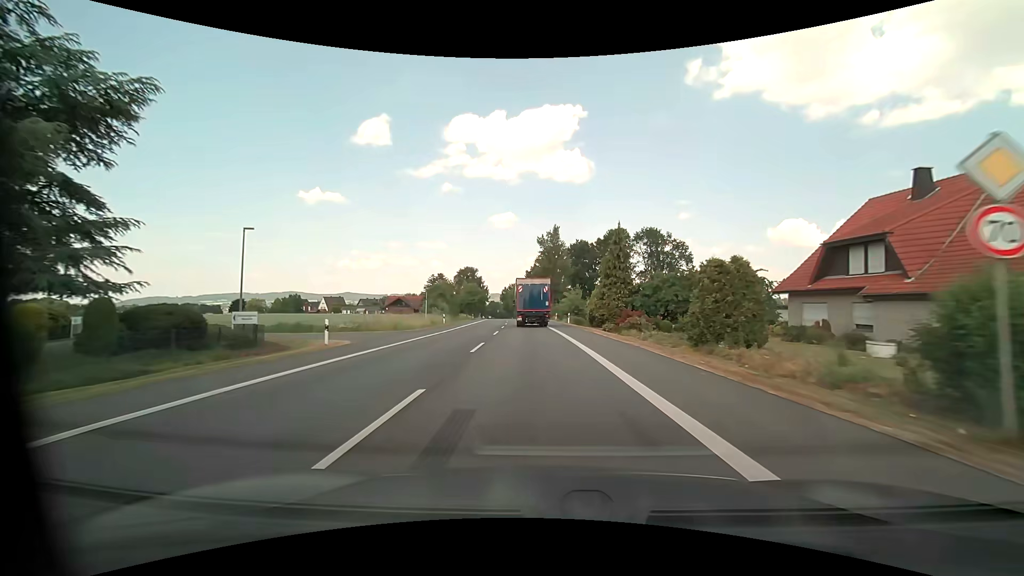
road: primary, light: Day
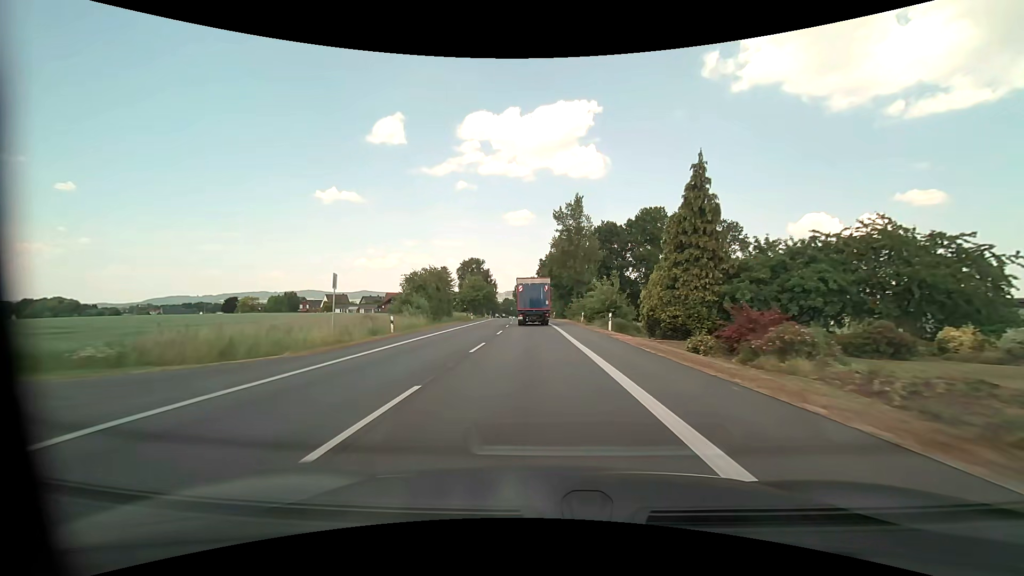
(-0.4, +22.0) m; -2°
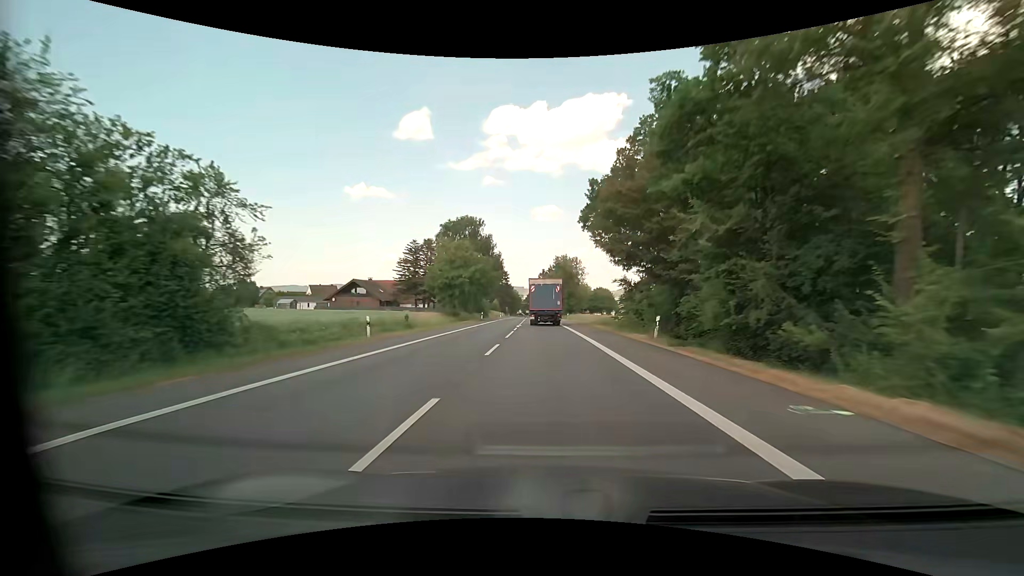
(-2.2, +57.0) m; -3°
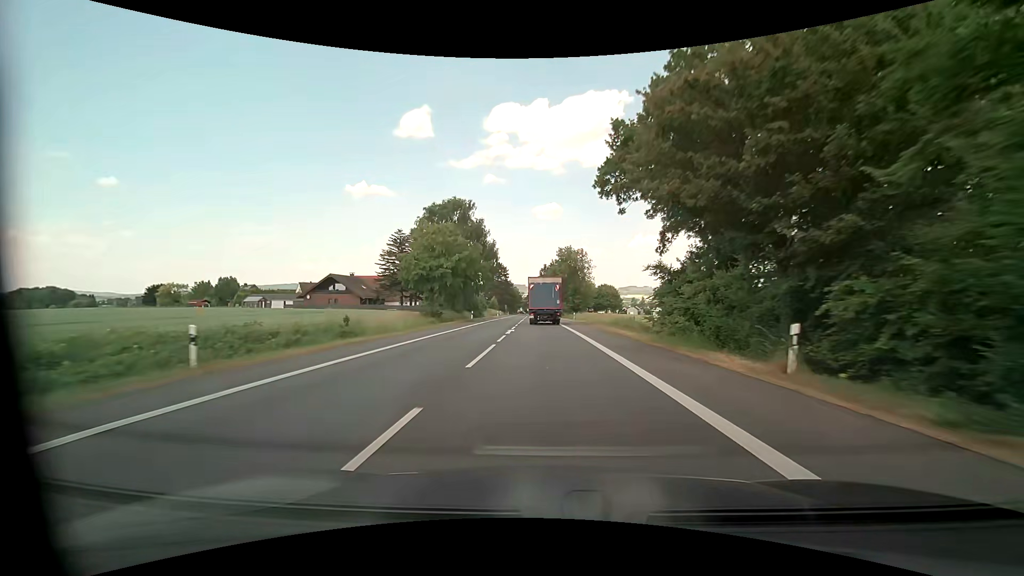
(0.0, +11.8) m; 0°
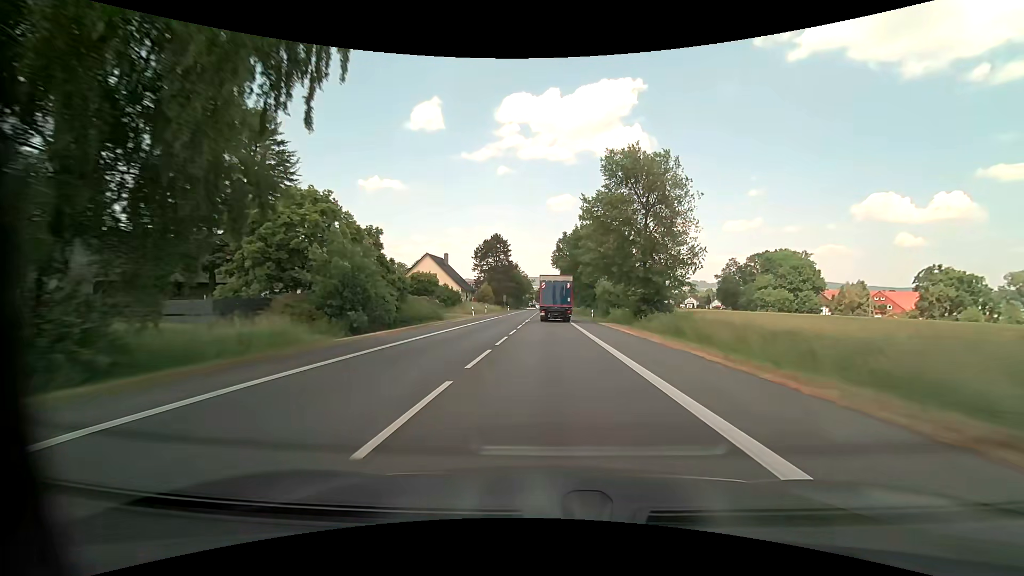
(-0.8, +56.7) m; -2°
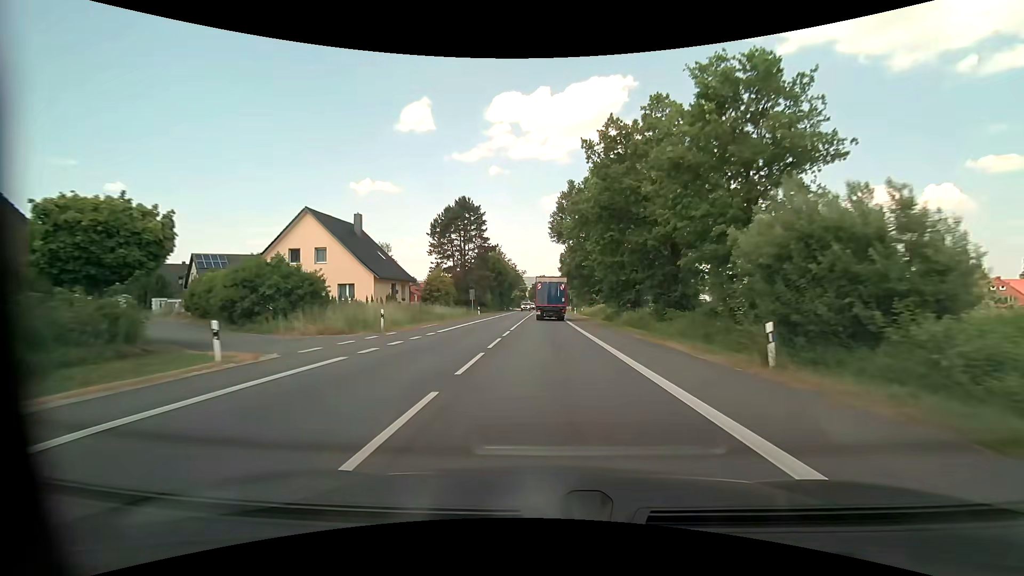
(0.0, +42.7) m; 0°
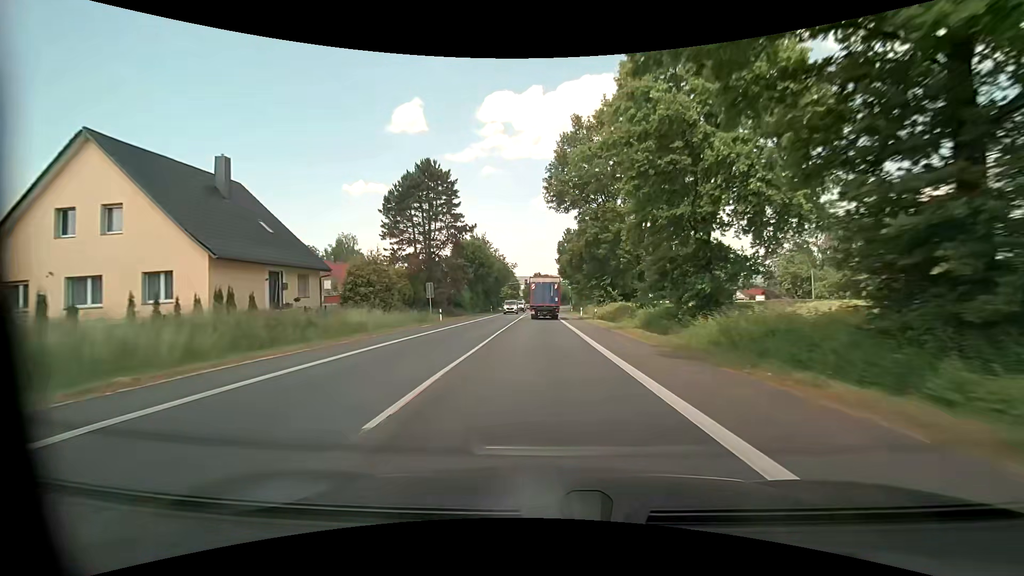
(+0.2, +21.2) m; +1°
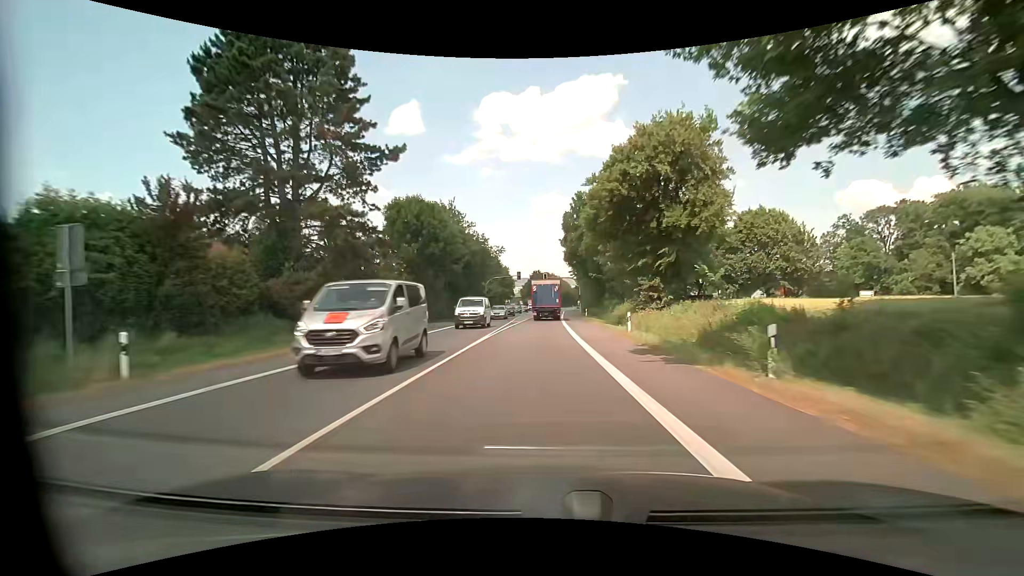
(+0.1, +32.1) m; 0°
(0, +10) (0, +20) (0, +30) (0, +40) (0, +50) (0, +60) (+1, +70) (+1, +80) (+2, +90) (+2, +100) m
